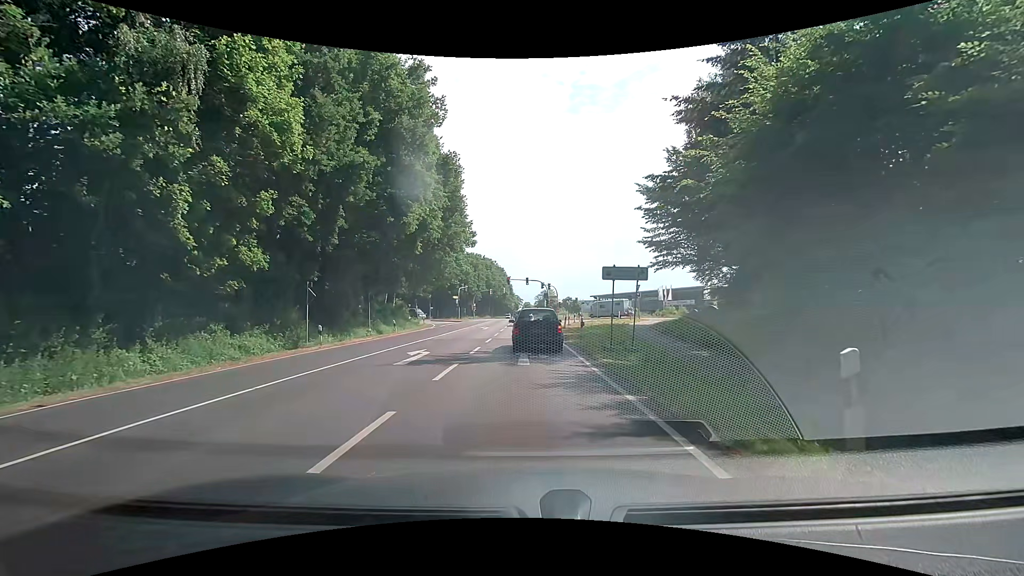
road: primary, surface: asphalt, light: Day
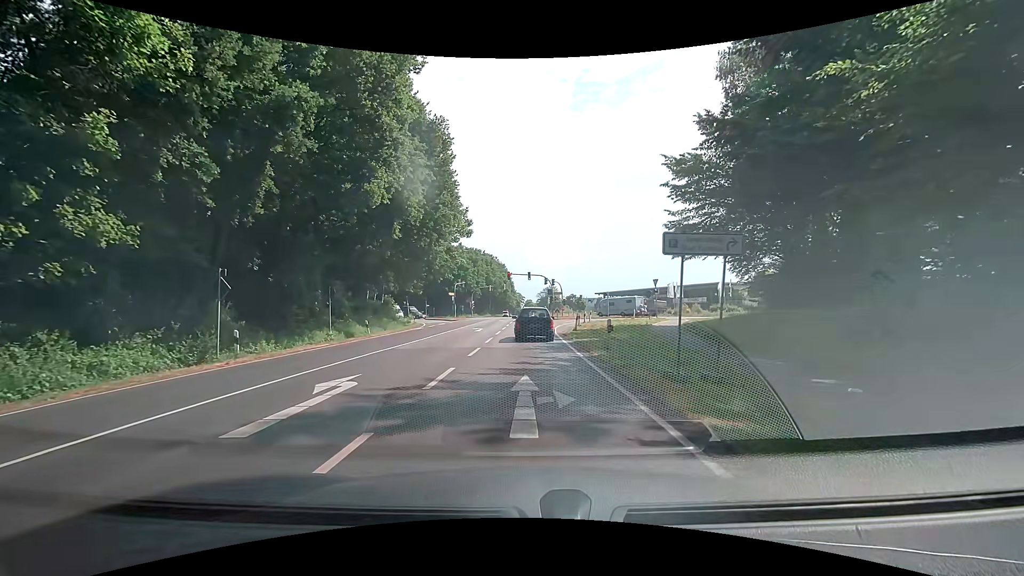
(+0.2, +7.5) m; +1°
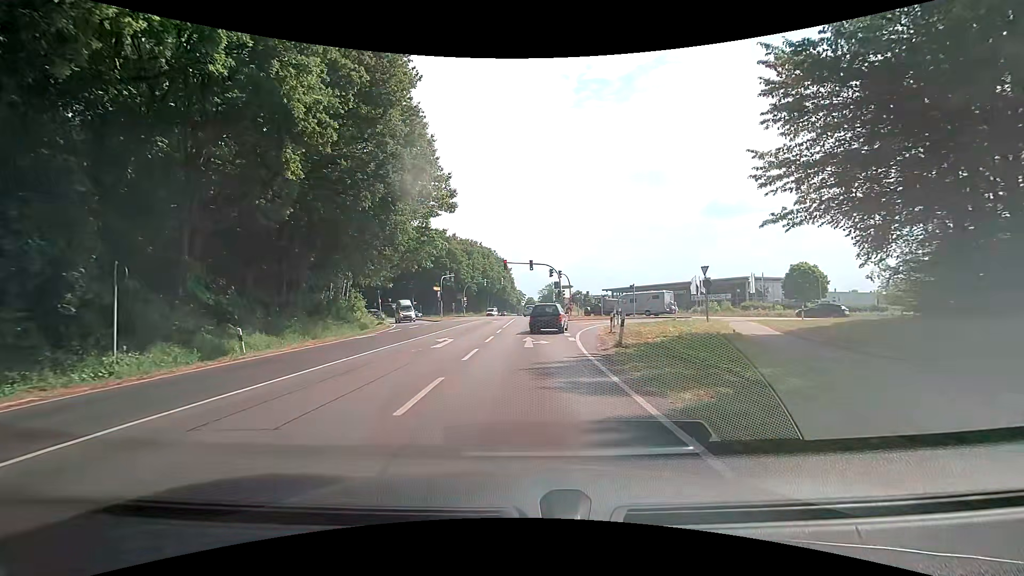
(+0.2, +14.5) m; 0°
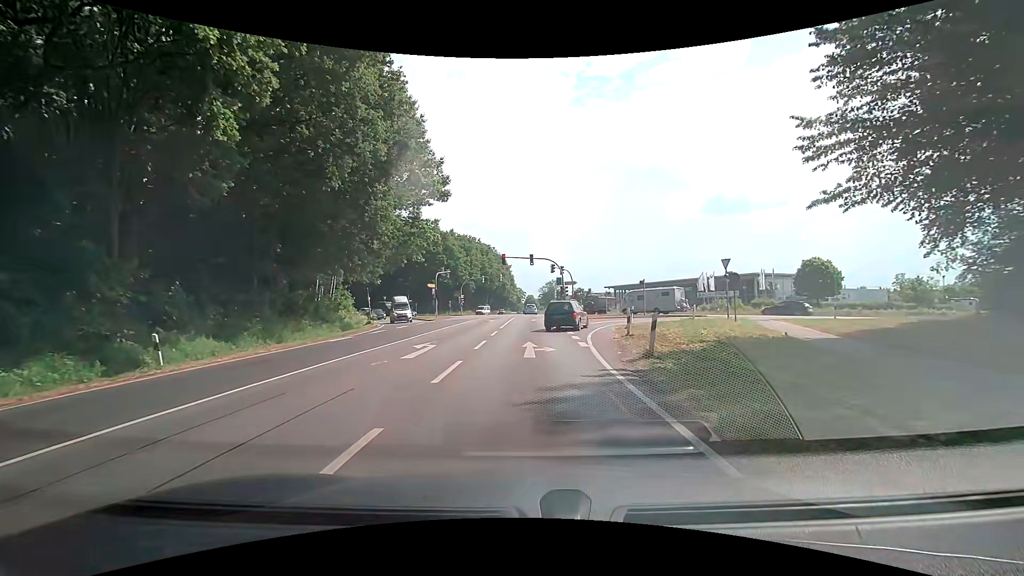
(0.0, +4.0) m; 0°
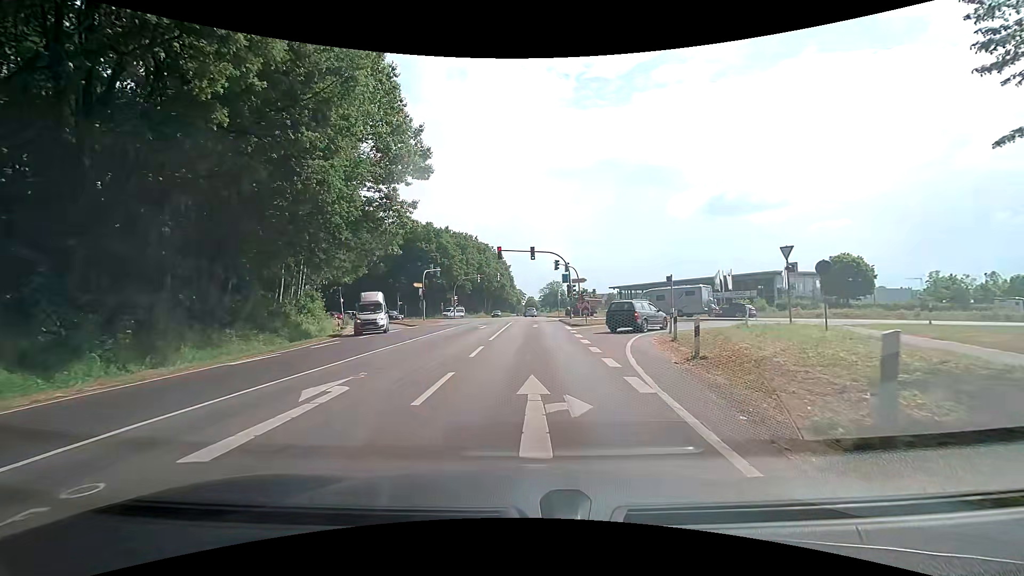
(+0.1, +8.0) m; +1°
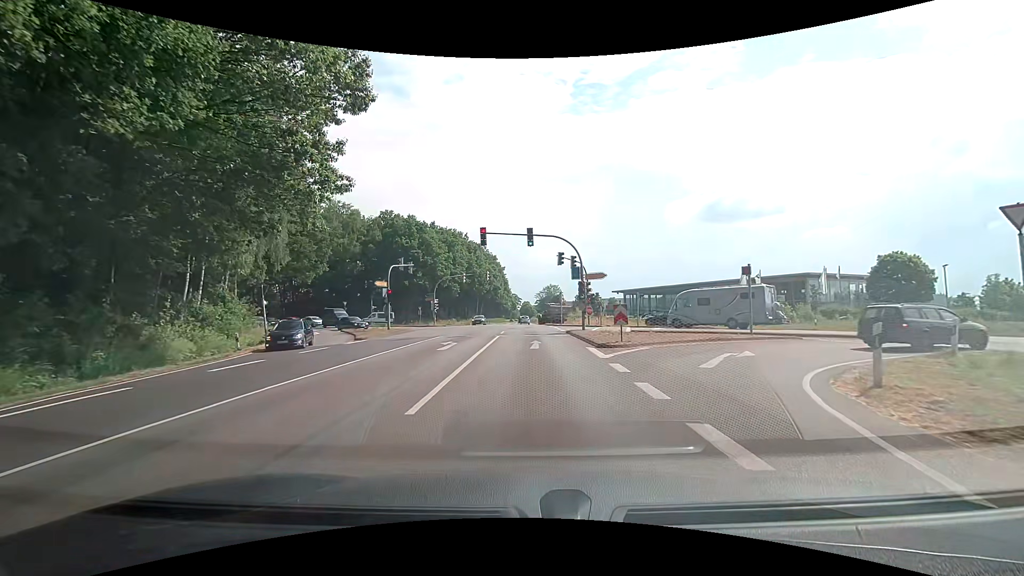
(0.0, +13.0) m; +1°
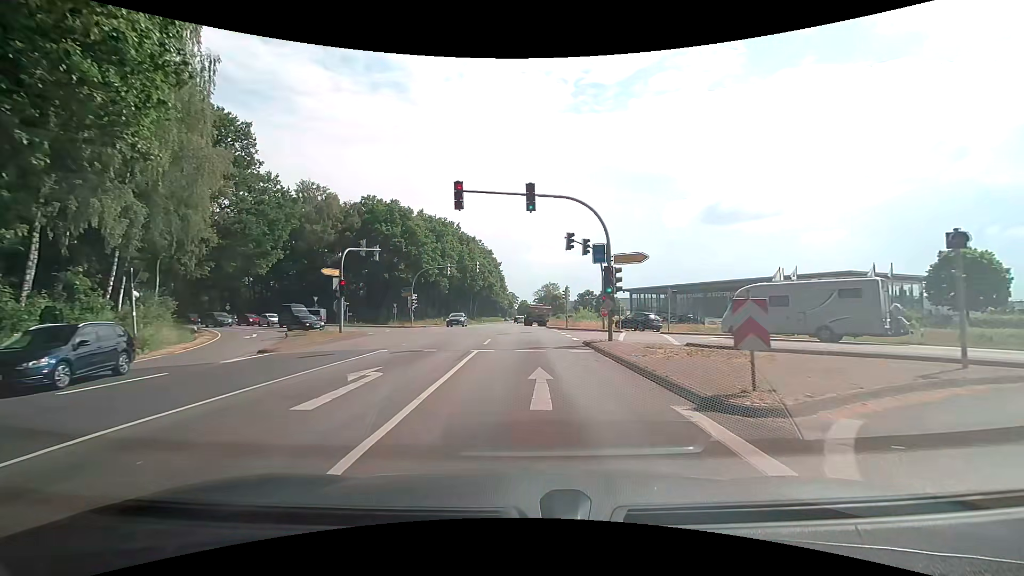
(-0.1, +11.0) m; 0°
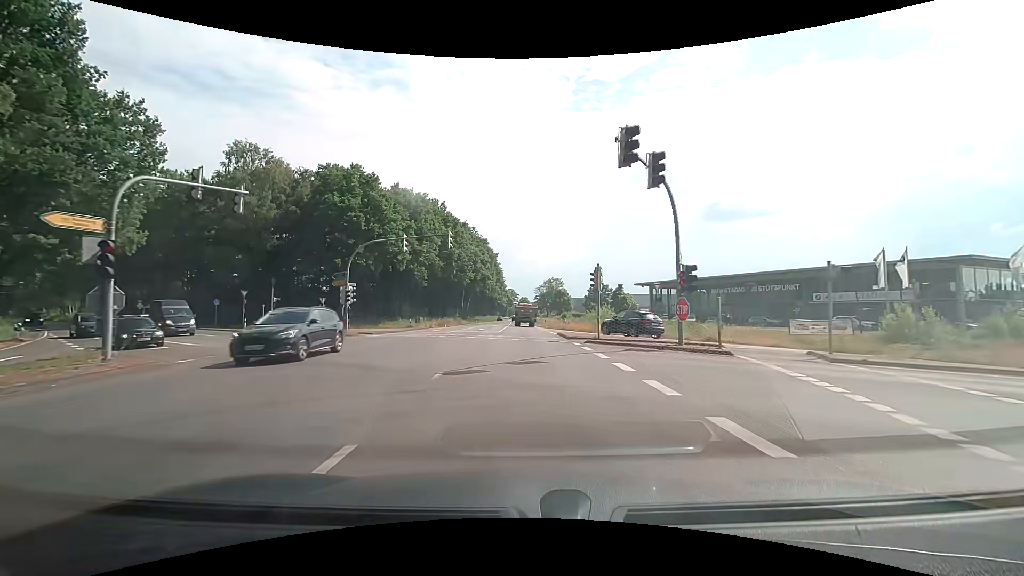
(+0.1, +18.9) m; 0°
(0, +10) (0, +20) (0, +30) (0, +40) (-1, +50) (-1, +60) (-1, +70) (-1, +80) (-1, +90) (-1, +100) m
